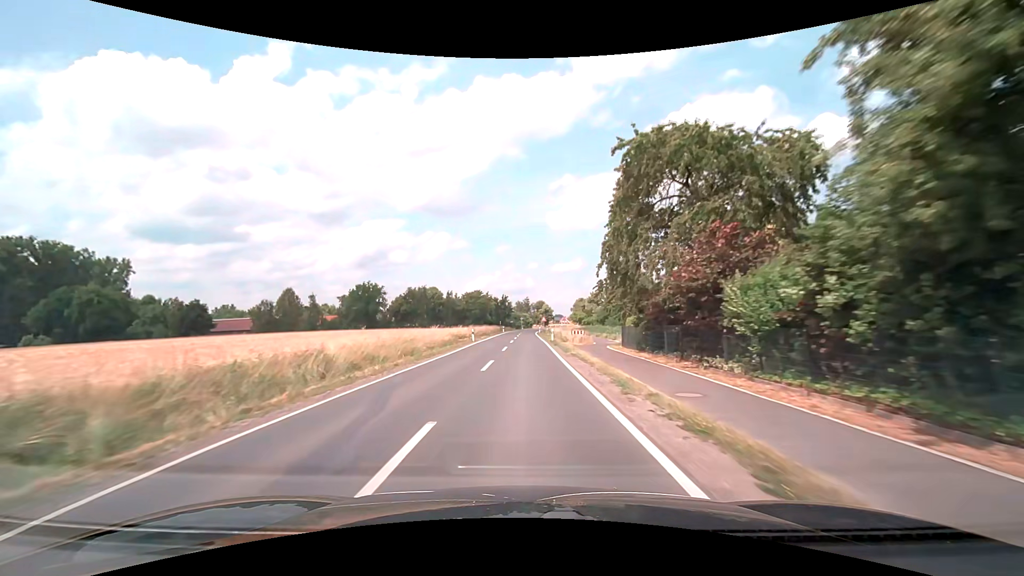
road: secondary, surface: asphalt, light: Day
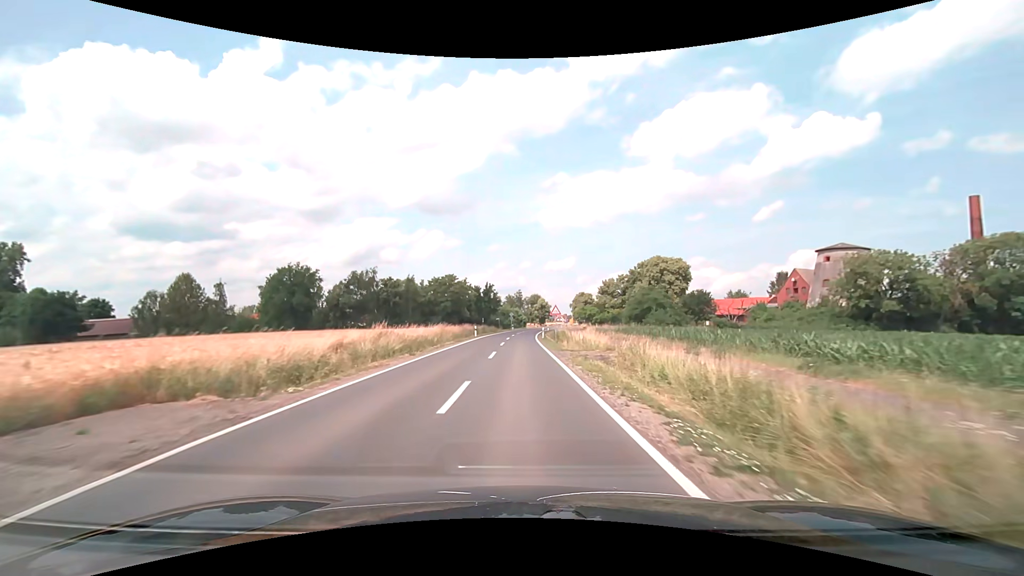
(+0.3, +43.1) m; +1°
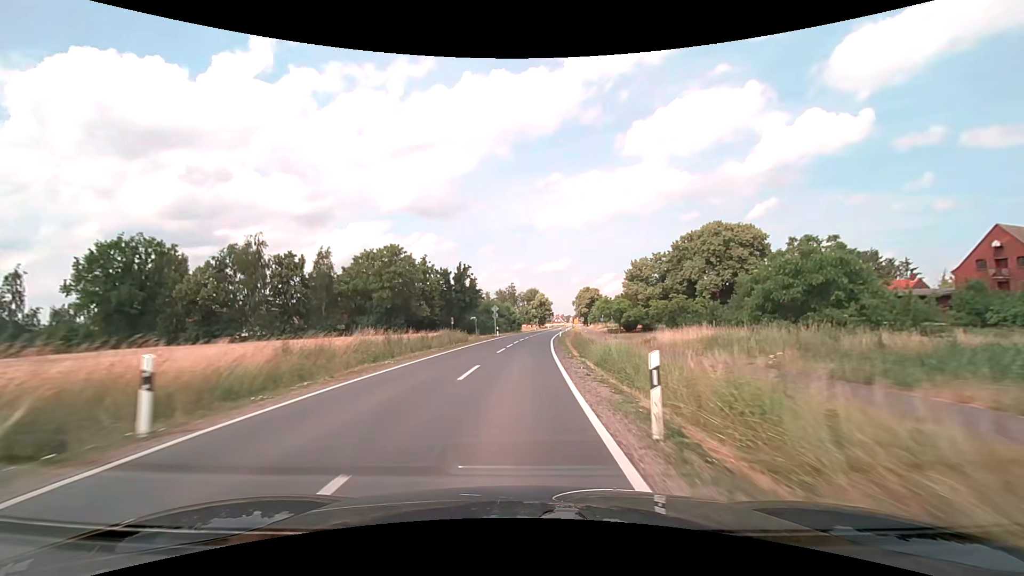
(+0.2, +43.1) m; 0°
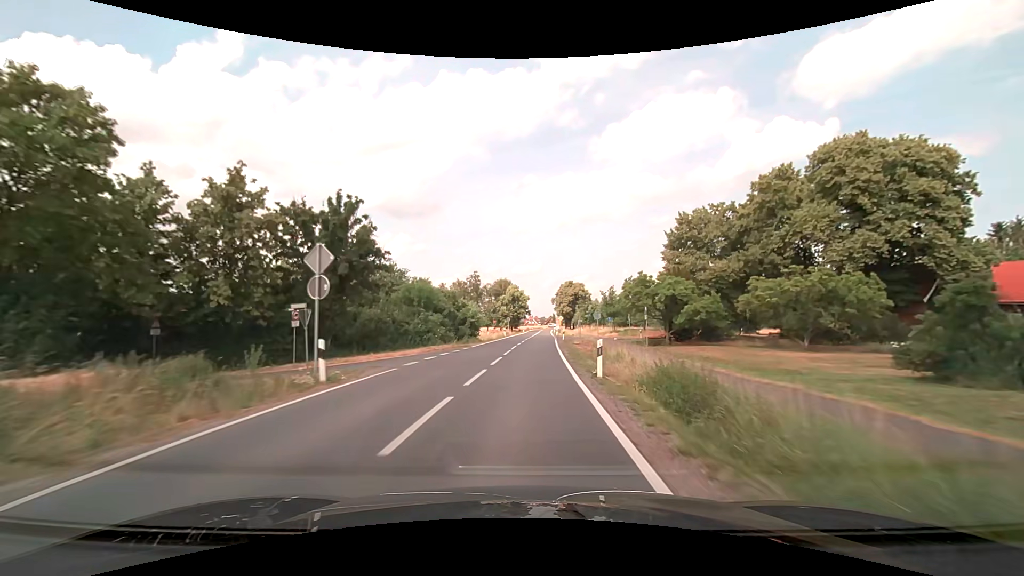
(+1.2, +43.0) m; +3°
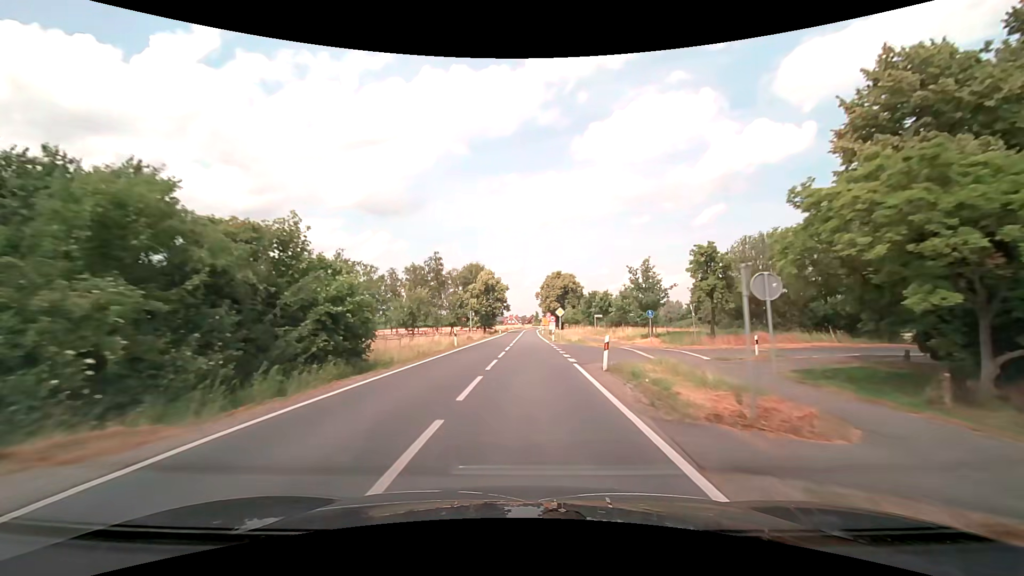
(+0.6, +32.2) m; +2°
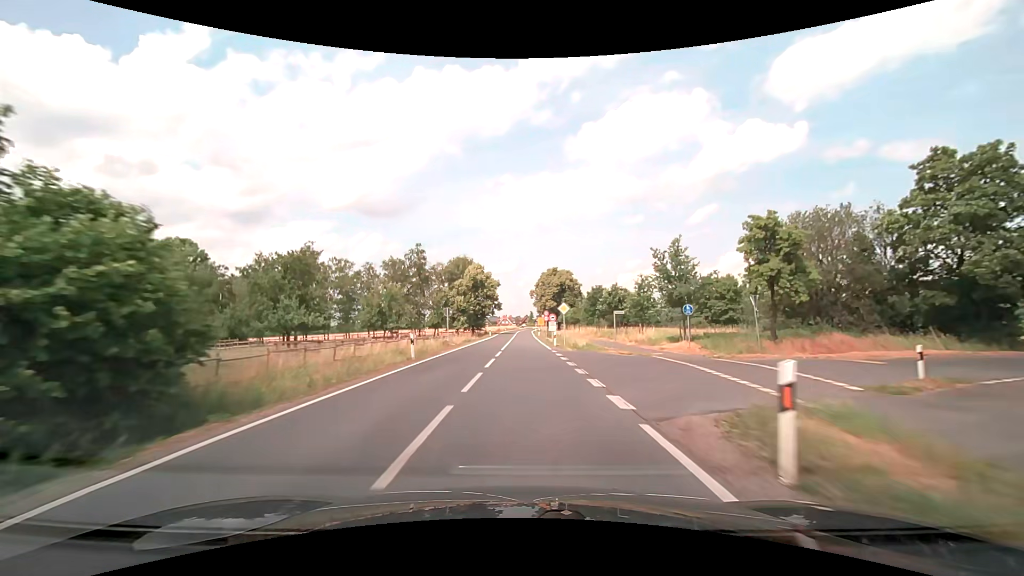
(+0.1, +10.7) m; +1°
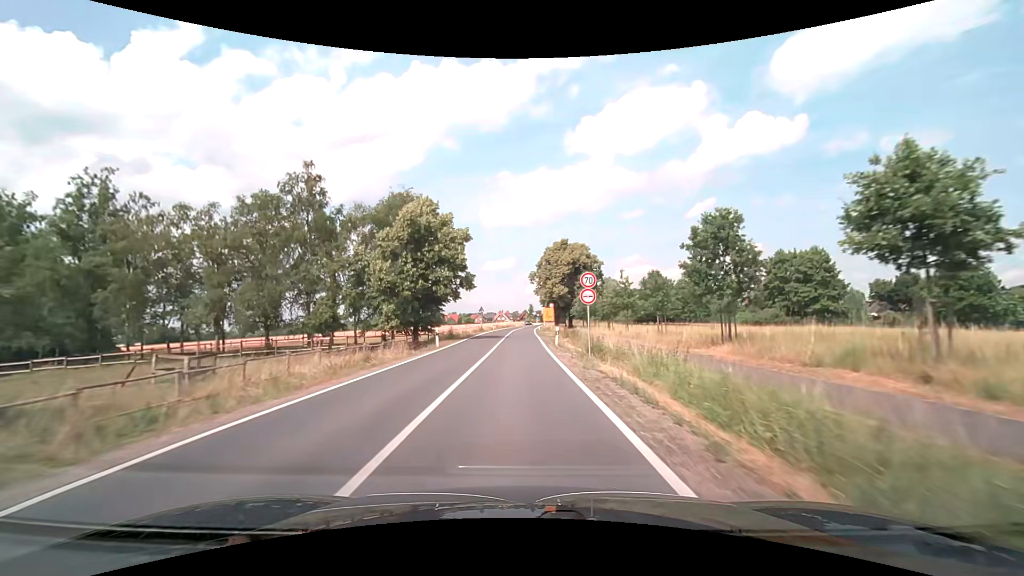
(+0.2, +41.7) m; 0°
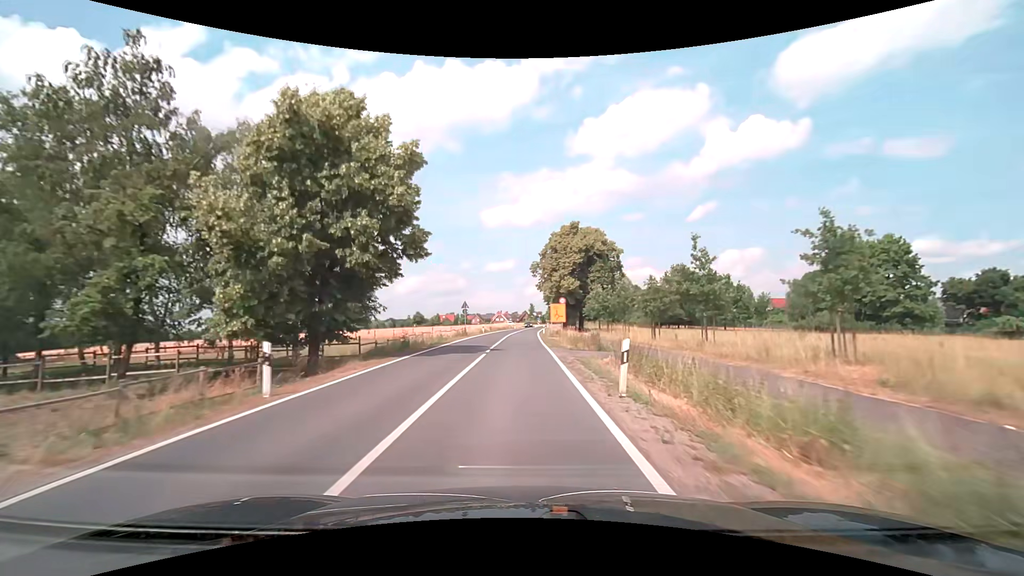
(0.0, +19.2) m; 0°
(0, +10) (0, +20) (0, +30) (0, +40) (0, +50) (0, +60) (+1, +70) (+1, +80) (+2, +90) (+2, +100) m
